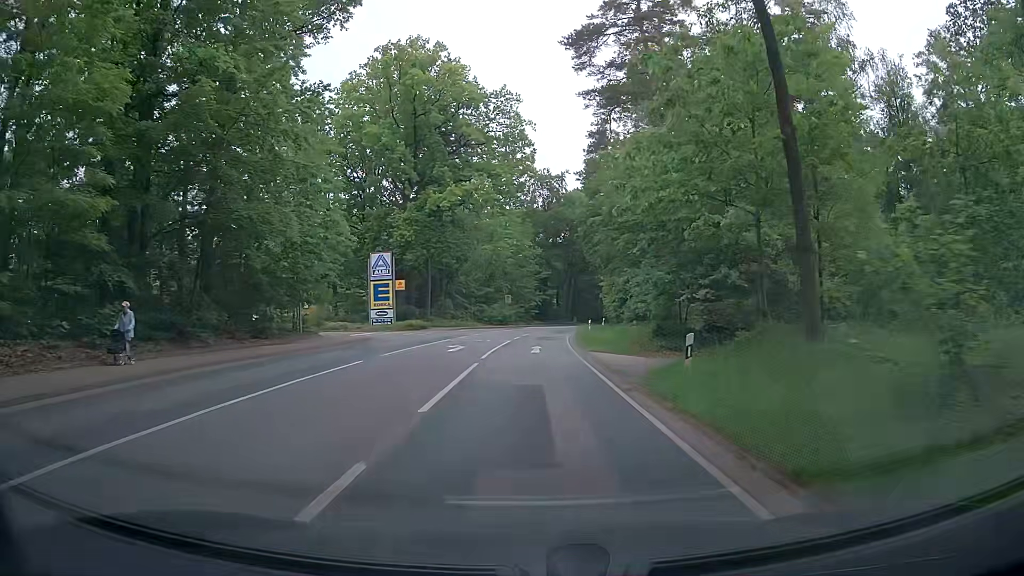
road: secondary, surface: asphalt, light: Day
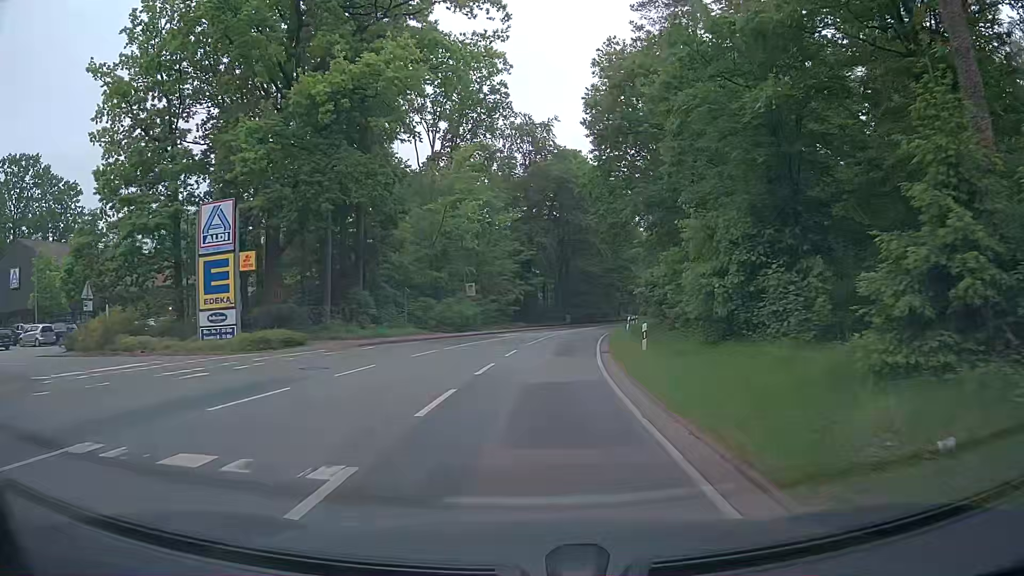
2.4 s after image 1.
(+0.3, +28.5) m; +1°
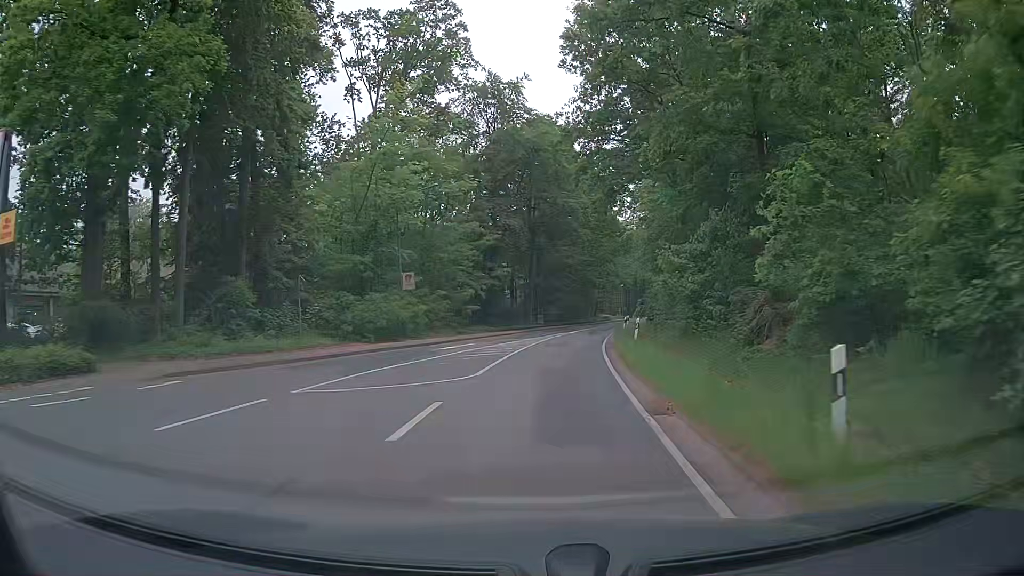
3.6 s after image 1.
(+0.4, +14.0) m; +3°
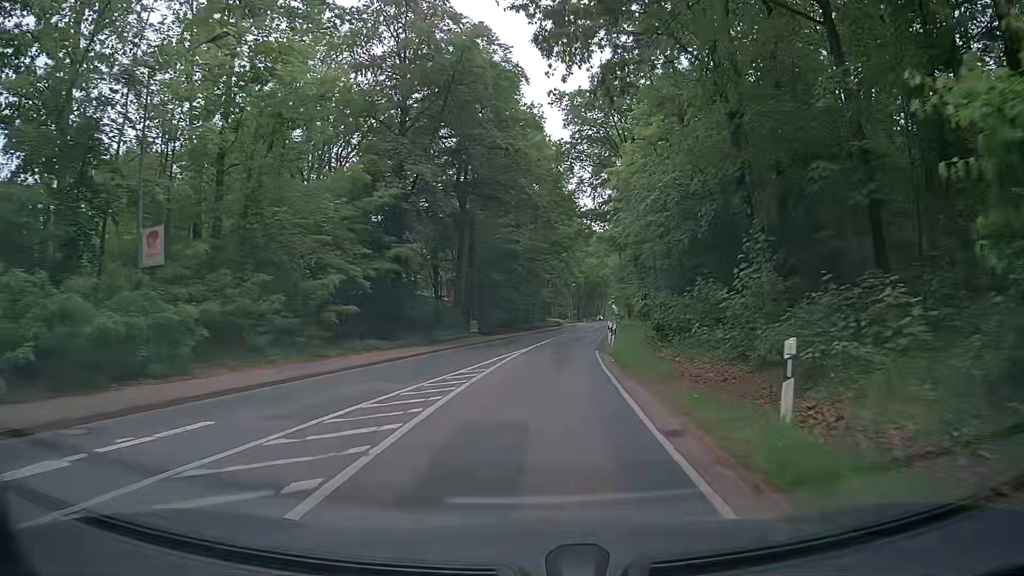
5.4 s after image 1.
(+0.8, +21.0) m; +4°
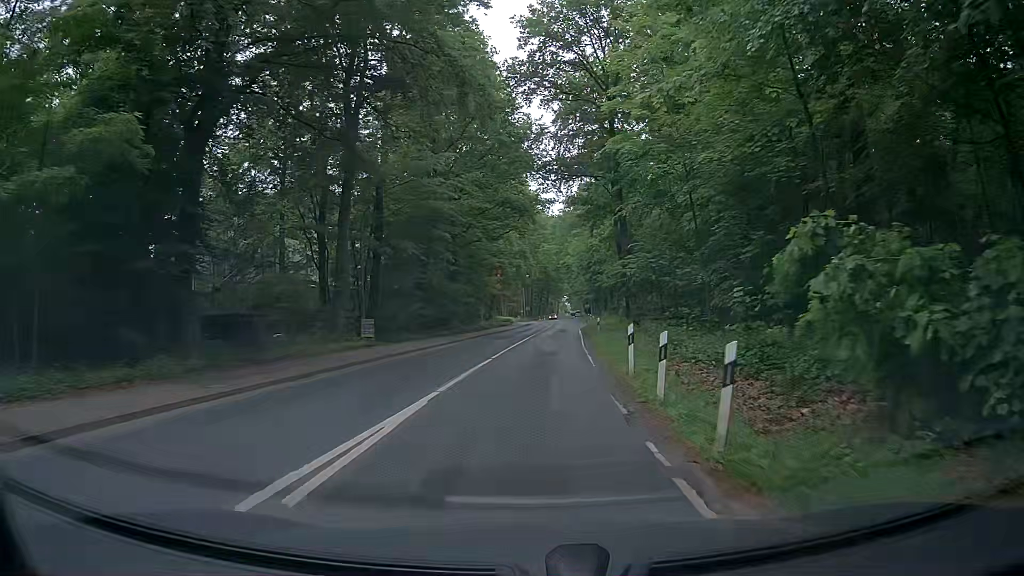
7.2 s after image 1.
(+0.9, +21.0) m; +5°
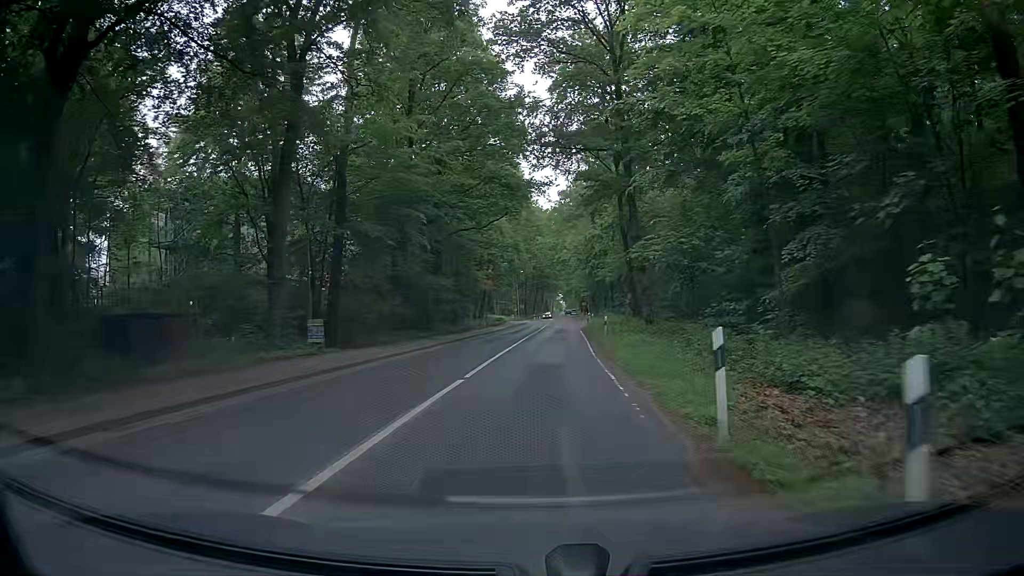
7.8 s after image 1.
(0.0, +7.2) m; 0°
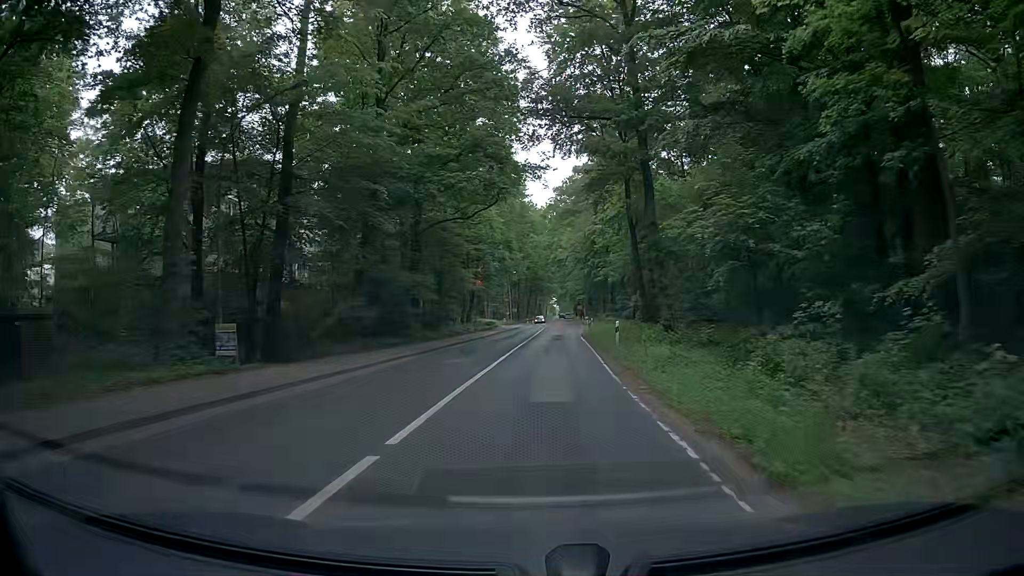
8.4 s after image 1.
(+0.1, +7.3) m; +2°
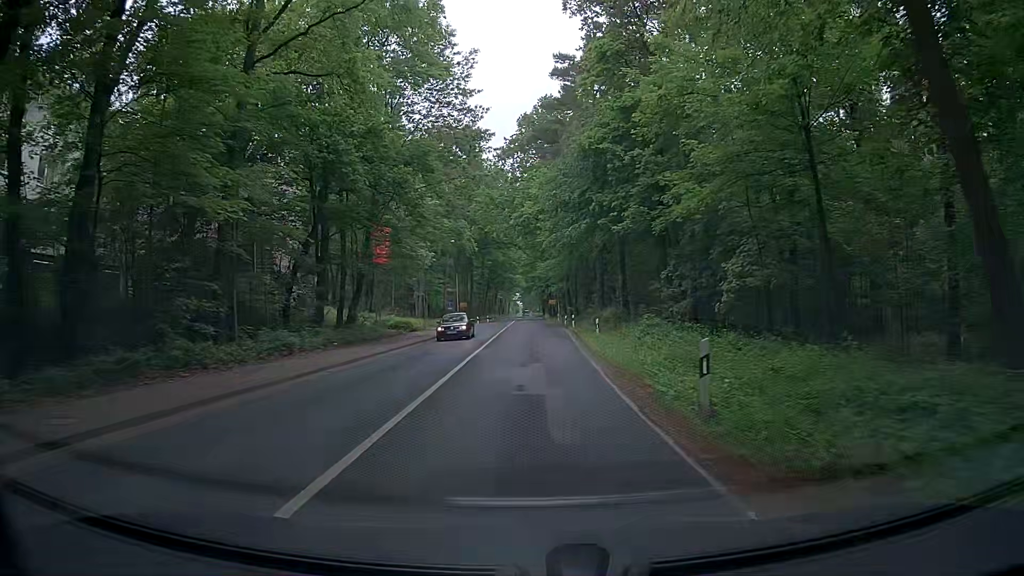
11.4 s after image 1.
(+1.0, +37.6) m; +2°
(0, +10) (0, +20) (+1, +30) (+1, +40) (+1, +50) (+1, +60) (+1, +70) (+1, +80) (+2, +90) (+2, +100) m
